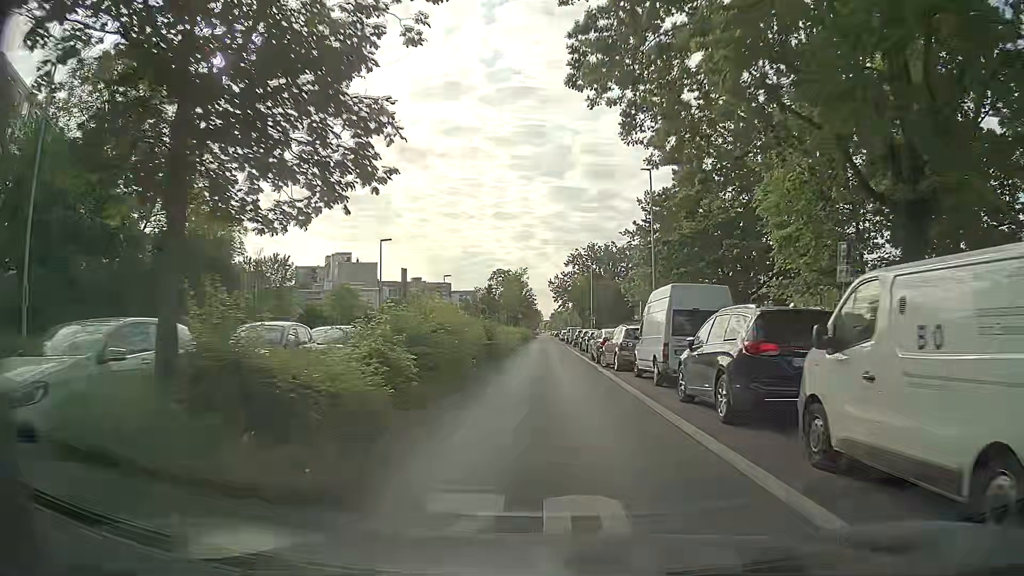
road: unclassified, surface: asphalt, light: Day
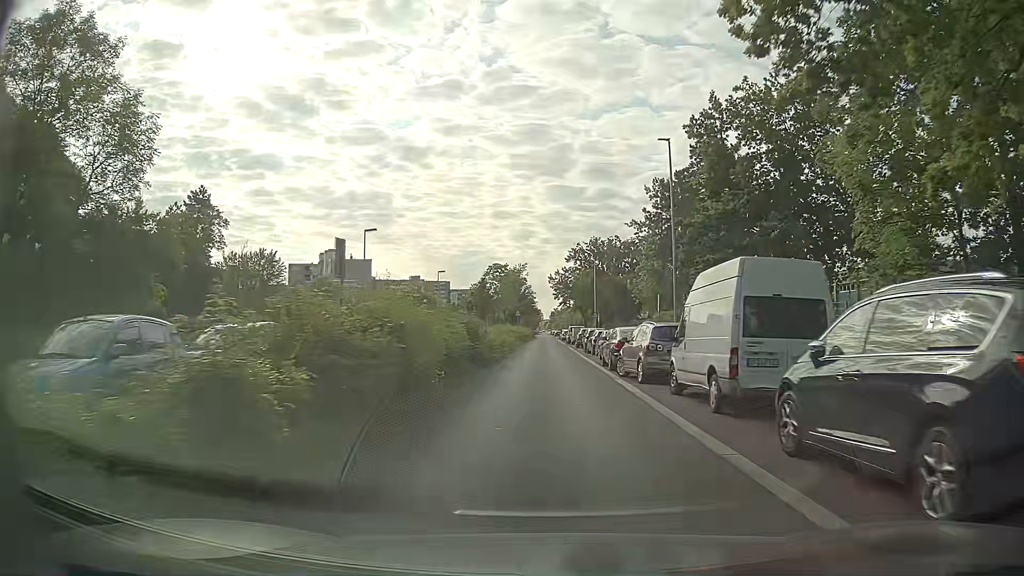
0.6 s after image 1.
(-0.1, +5.9) m; -1°
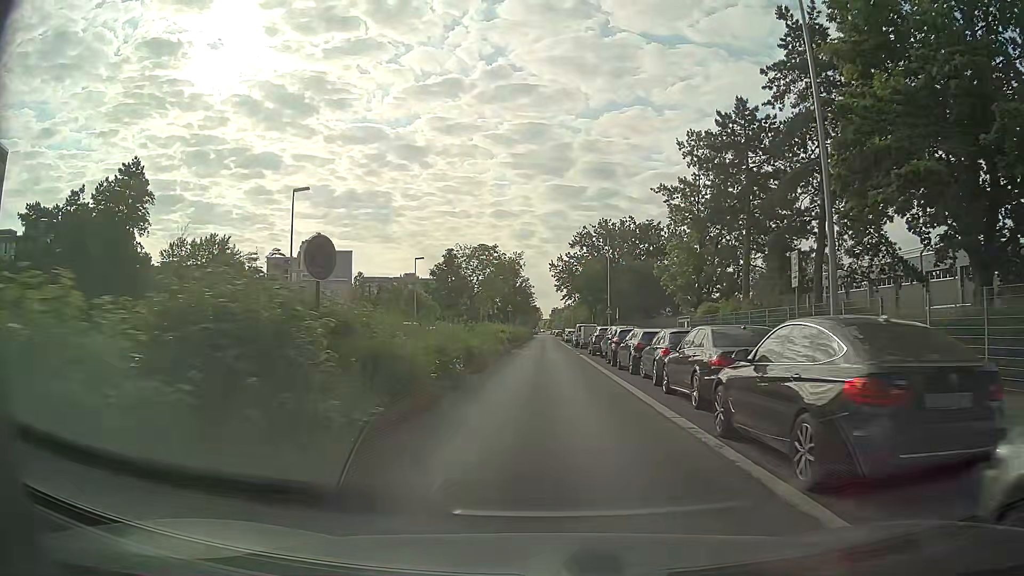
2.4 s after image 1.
(0.0, +17.5) m; 0°
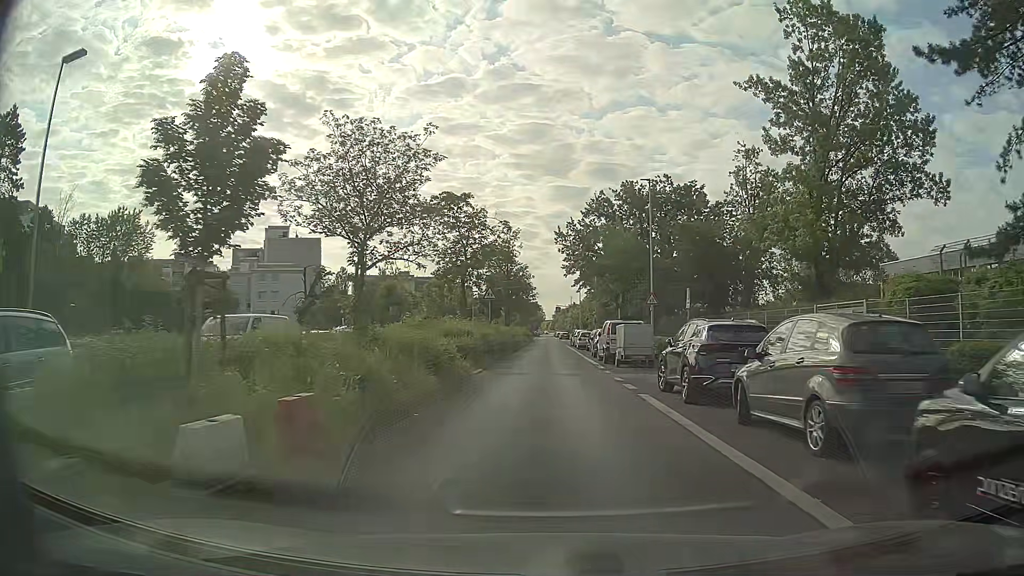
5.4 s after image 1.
(0.0, +23.9) m; -1°
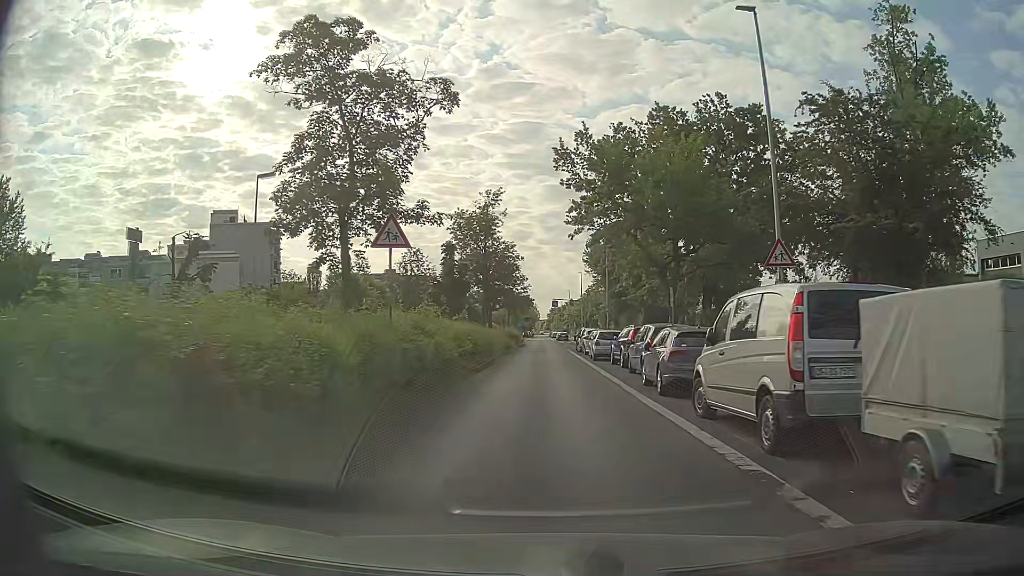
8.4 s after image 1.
(+0.3, +22.4) m; 0°
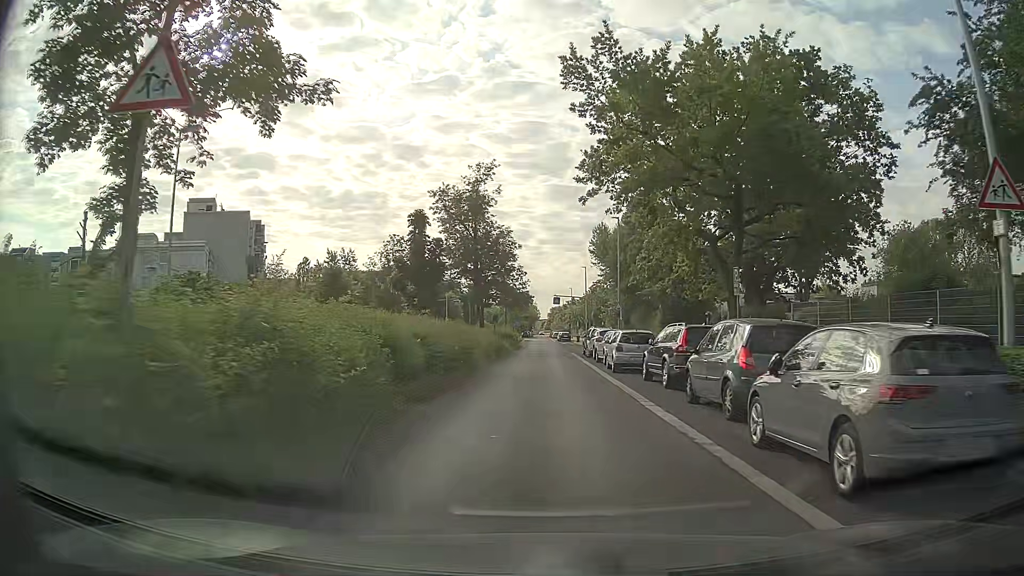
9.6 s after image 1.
(+0.1, +9.2) m; +1°
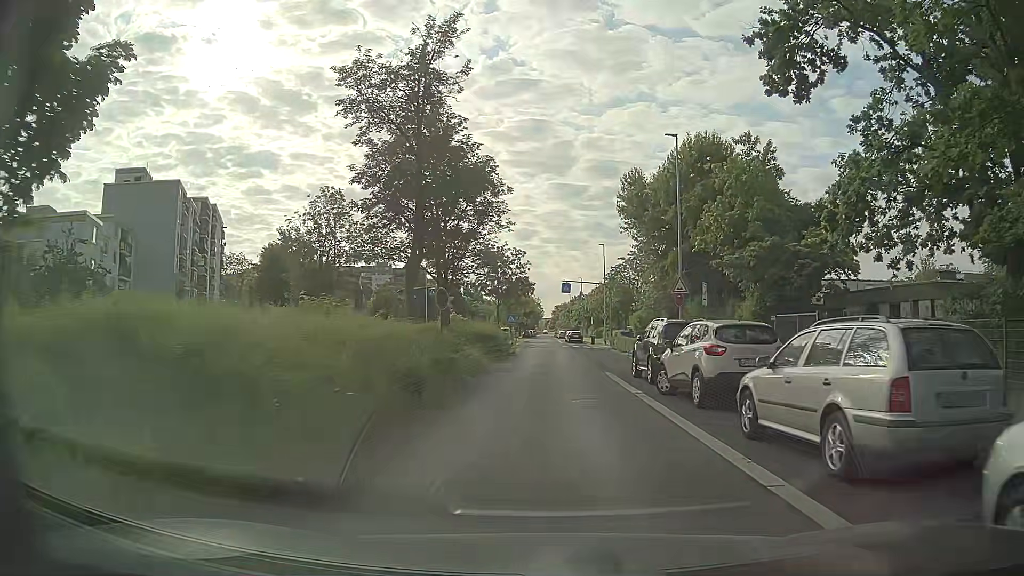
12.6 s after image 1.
(0.0, +22.8) m; 0°
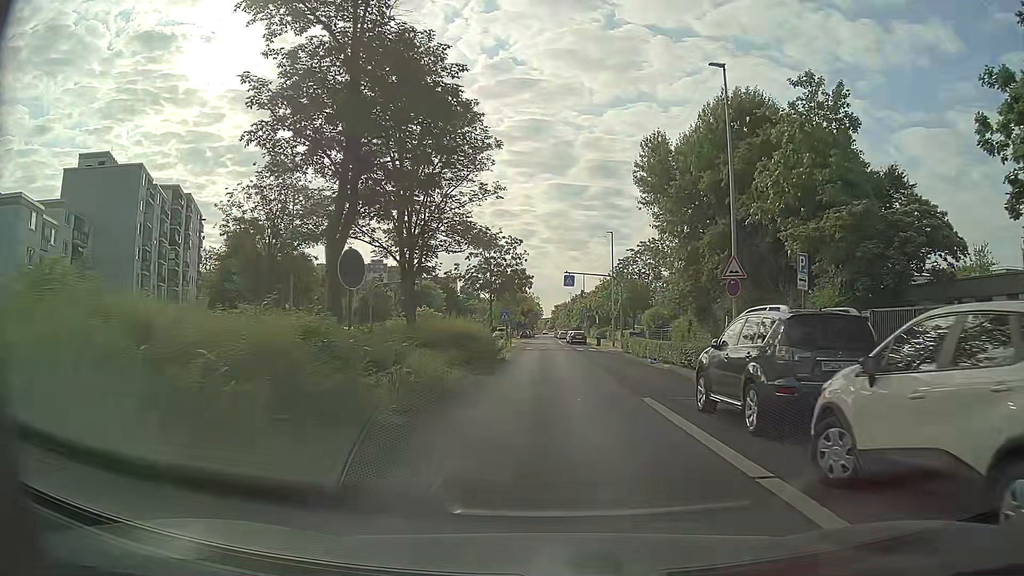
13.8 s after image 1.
(0.0, +8.9) m; -1°
(0, +10) (0, +20) (0, +30) (0, +40) (+1, +50) (+1, +60) (+1, +70) (+1, +80) (+1, +90) (+1, +100) m
